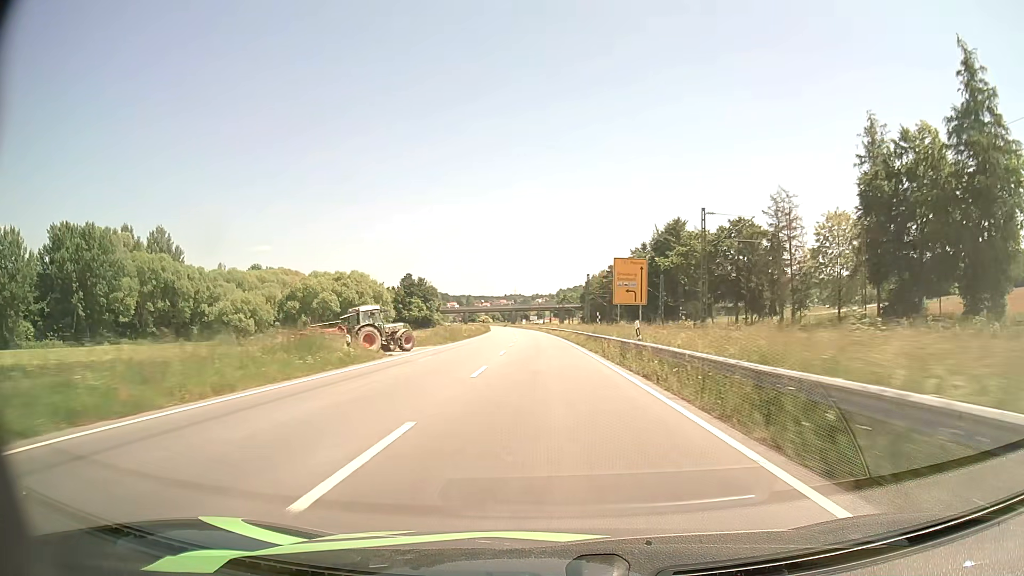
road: primary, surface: asphalt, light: Day
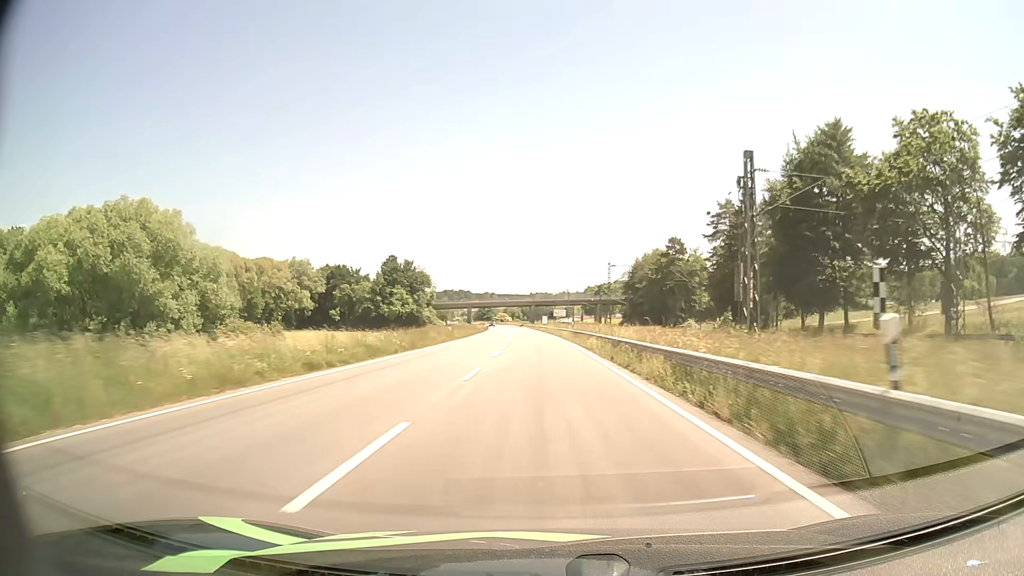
(-1.5, +72.0) m; -2°
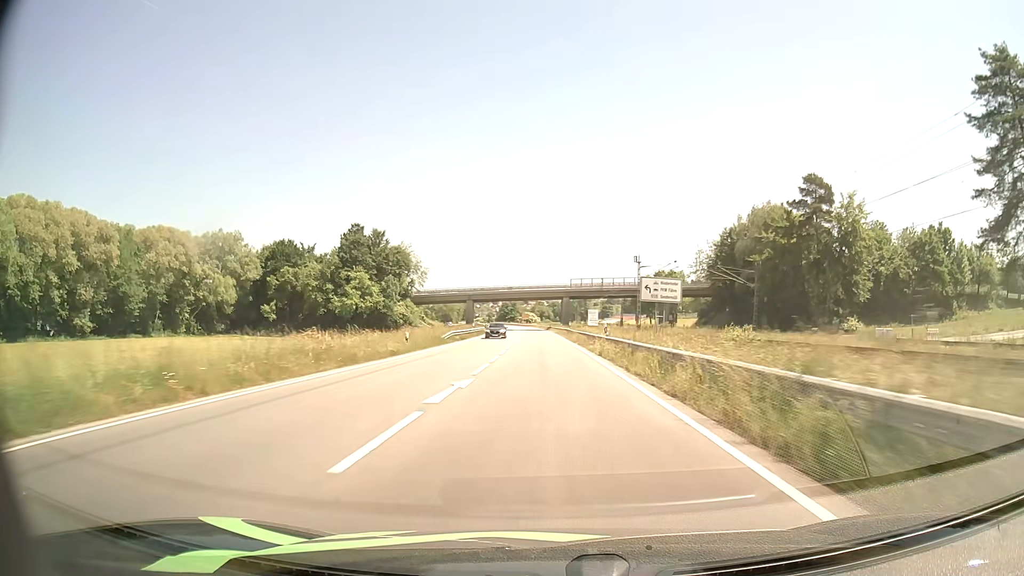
(-1.6, +69.9) m; -3°
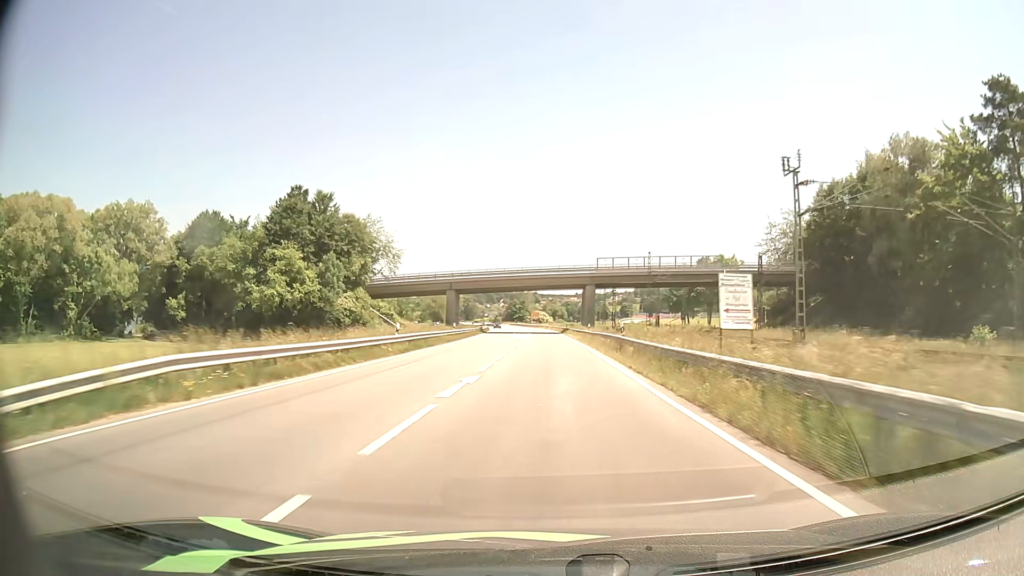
(-0.5, +41.2) m; -1°
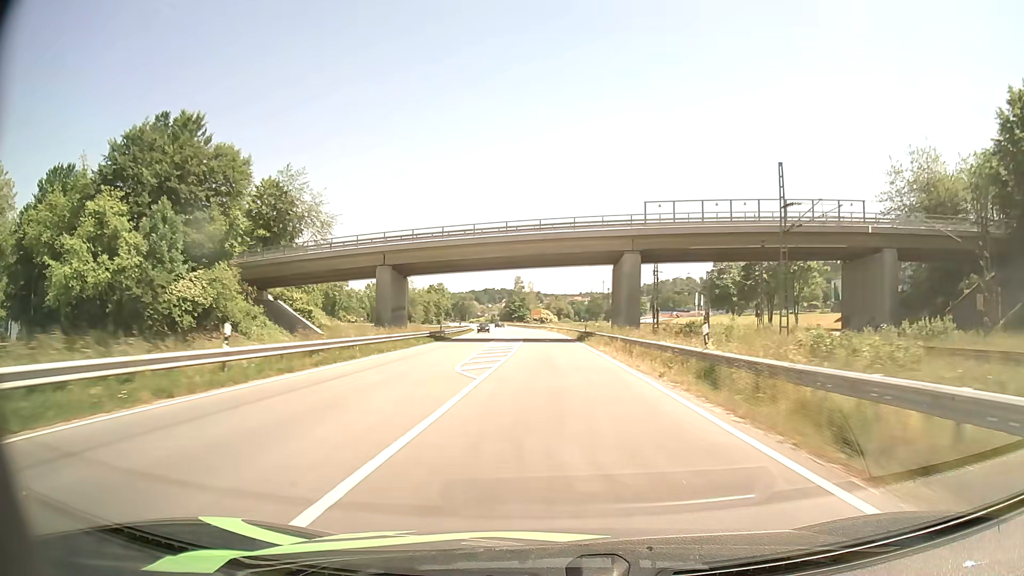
(-0.2, +40.7) m; 0°
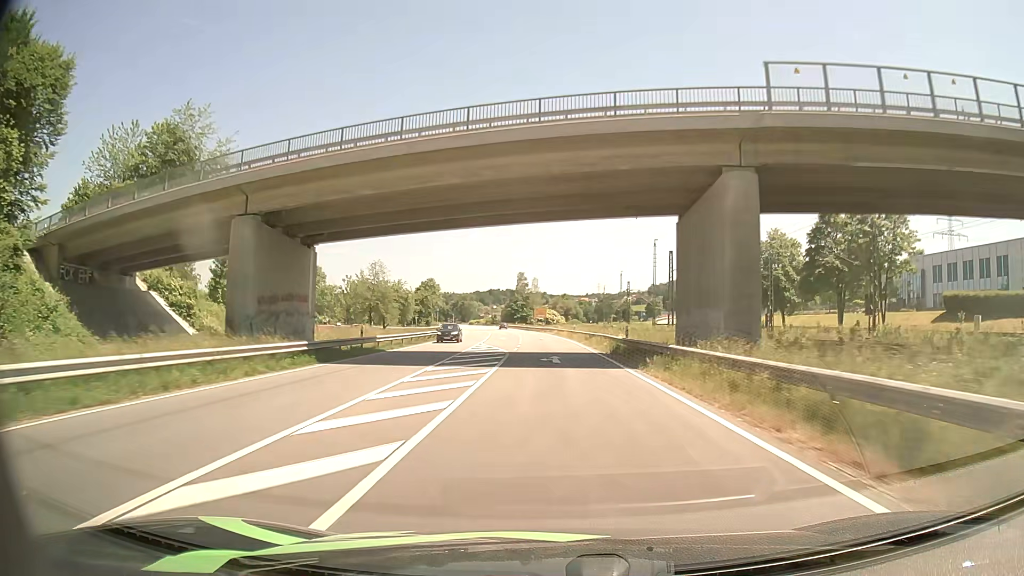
(-0.2, +26.8) m; -1°
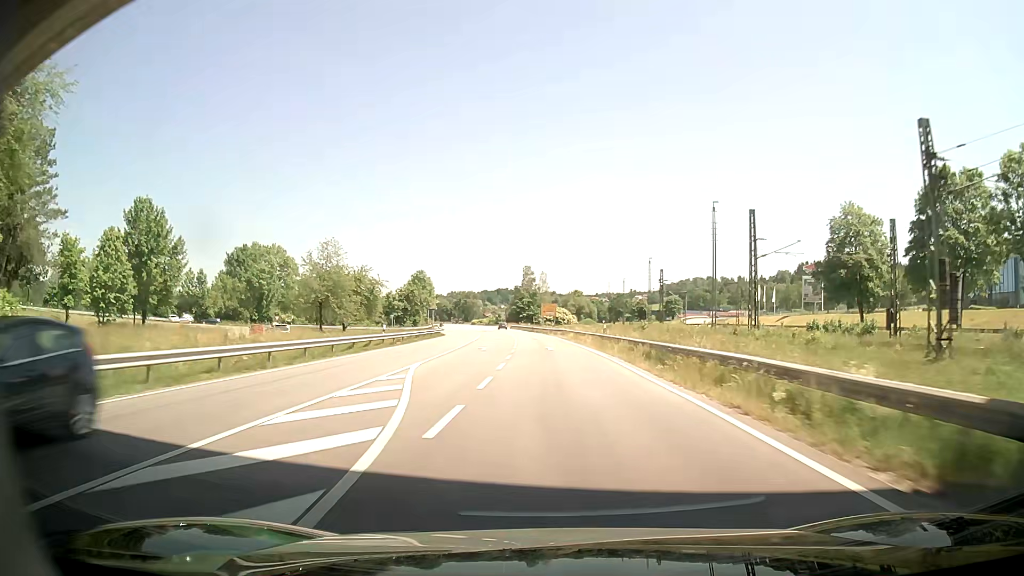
(-0.2, +26.7) m; -1°
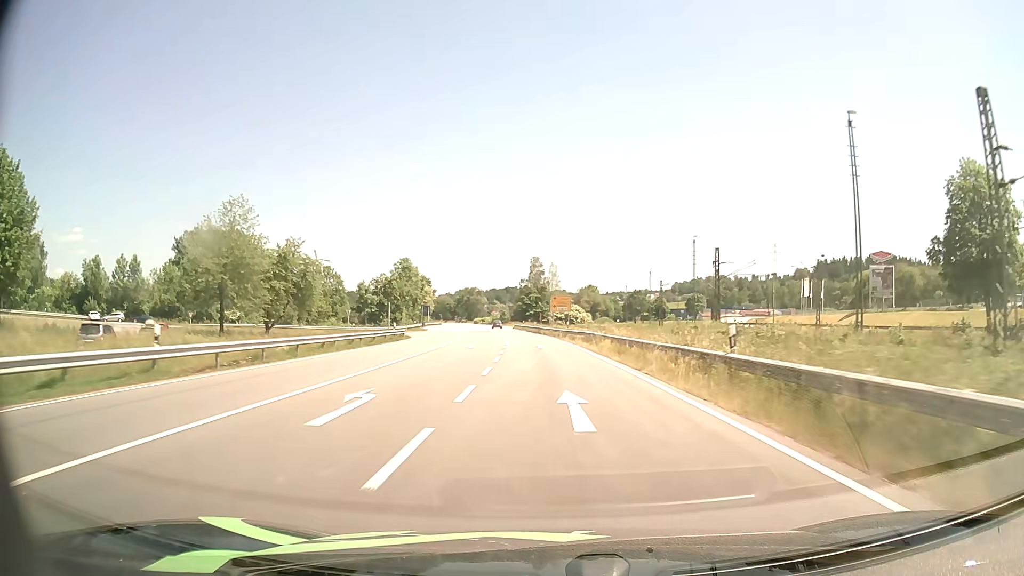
(-0.1, +26.7) m; -1°
